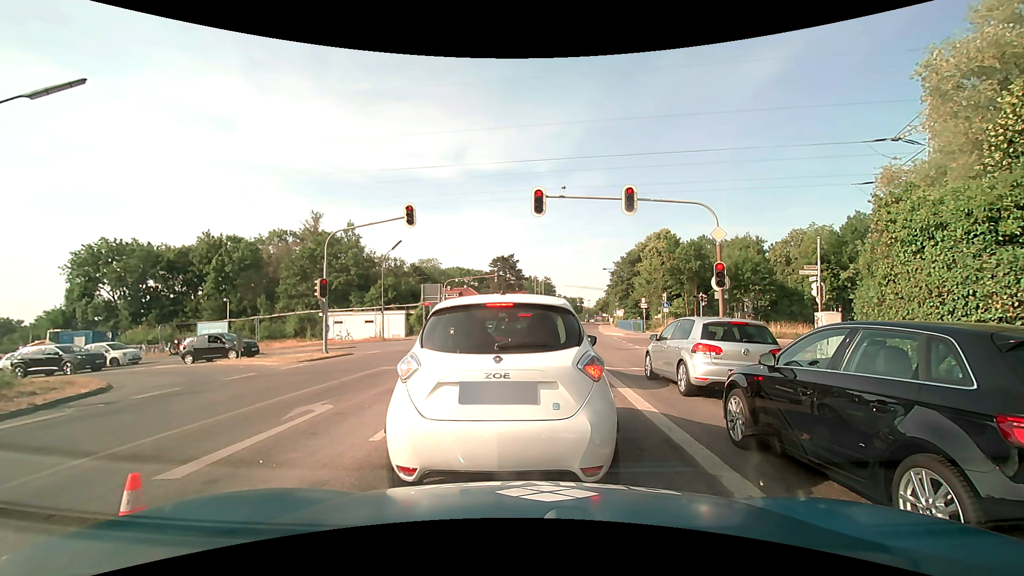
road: secondary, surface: asphalt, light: Day
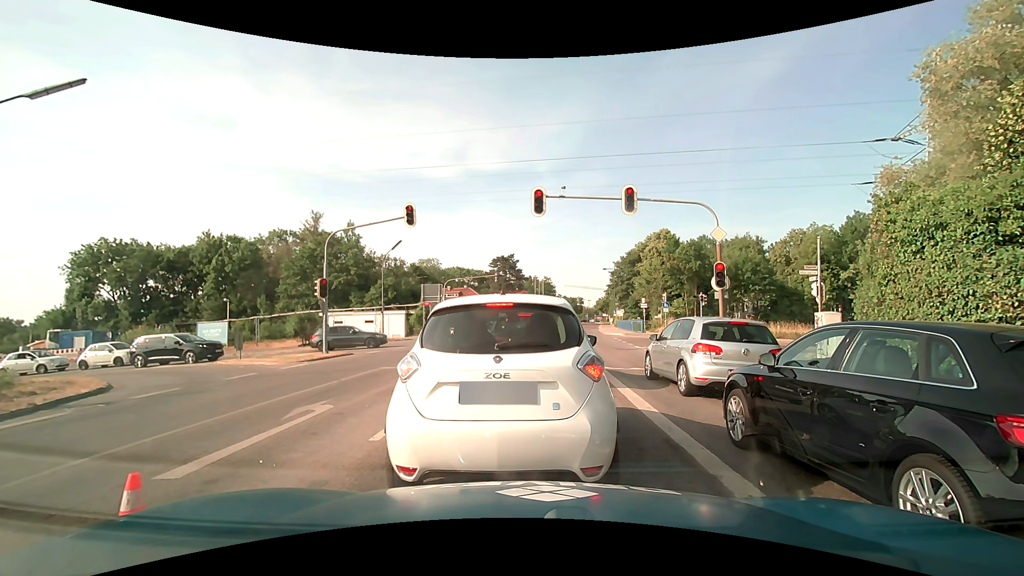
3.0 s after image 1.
(0.0, 0.0) m; 0°
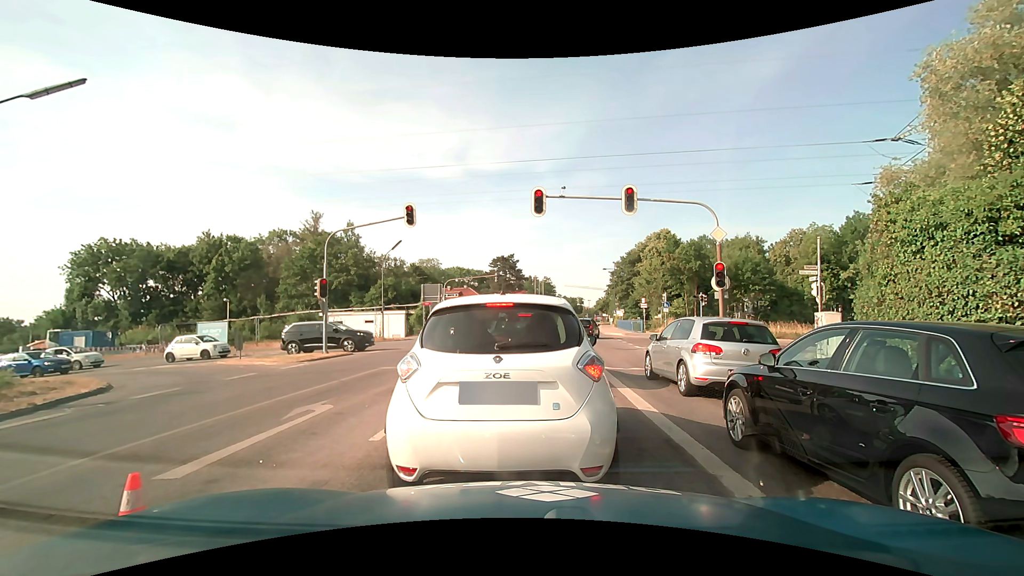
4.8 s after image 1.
(0.0, 0.0) m; 0°
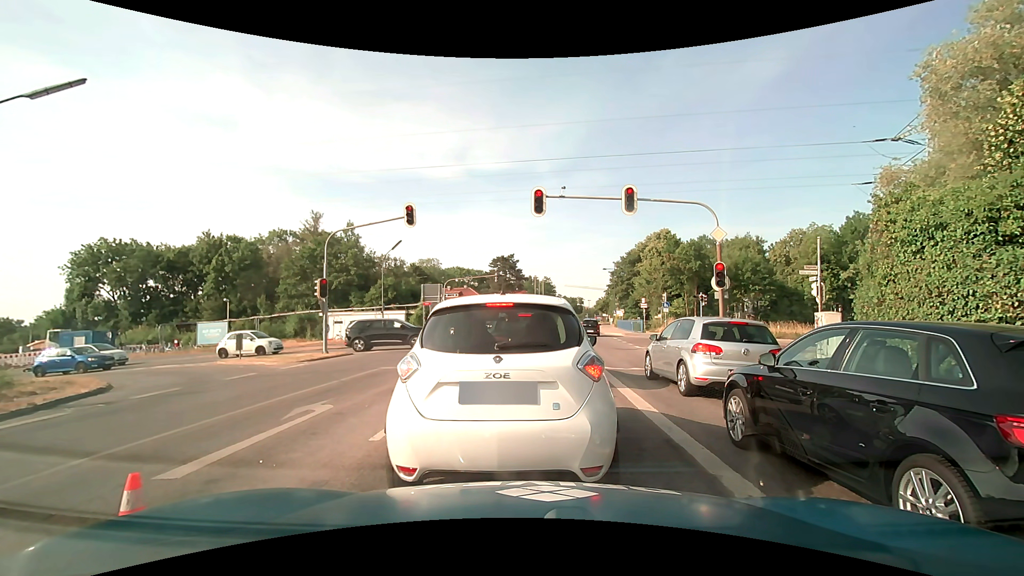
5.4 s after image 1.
(0.0, 0.0) m; 0°
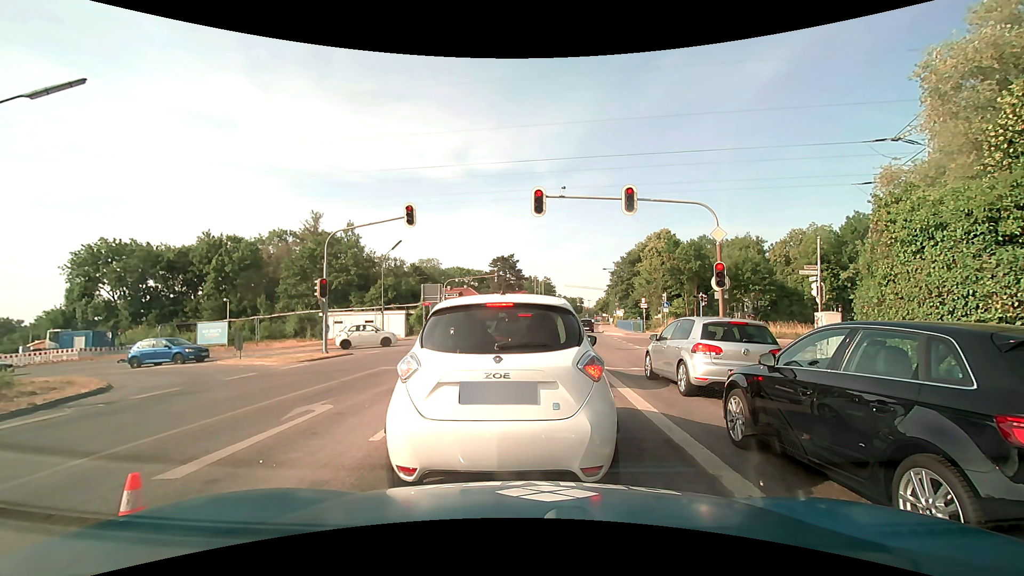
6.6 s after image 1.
(0.0, 0.0) m; 0°
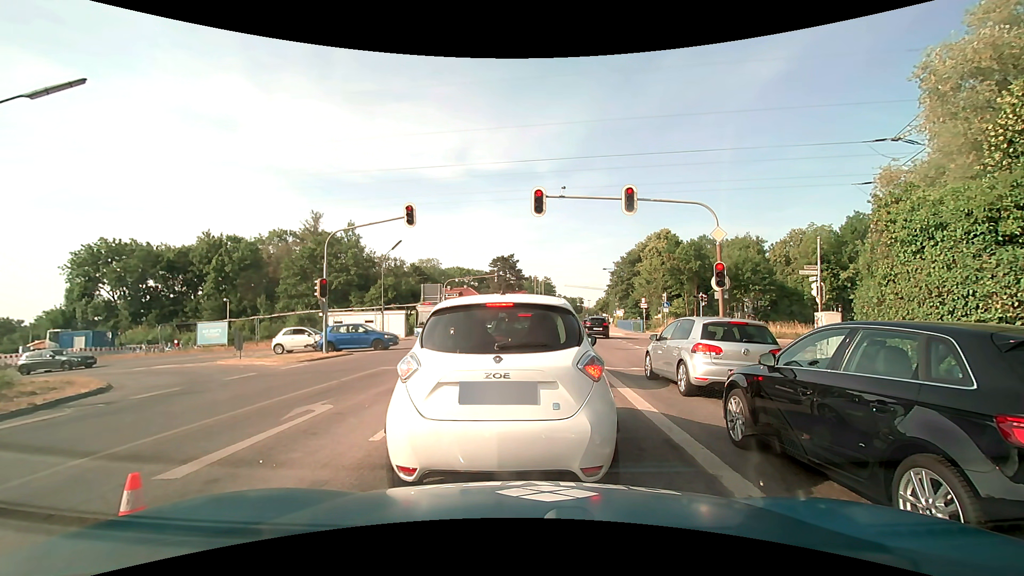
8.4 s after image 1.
(0.0, 0.0) m; 0°
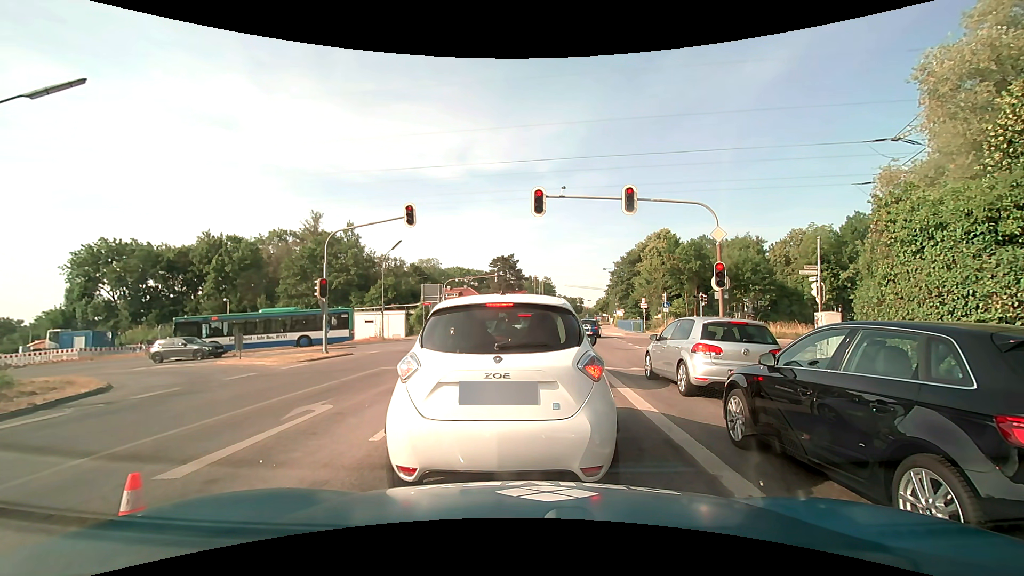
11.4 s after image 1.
(0.0, 0.0) m; 0°
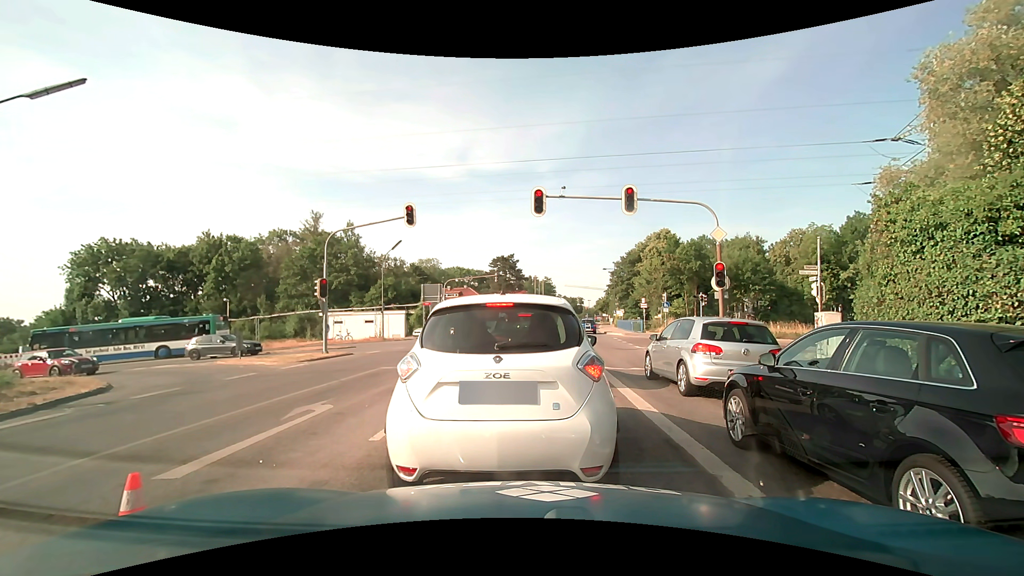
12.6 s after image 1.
(0.0, 0.0) m; 0°
